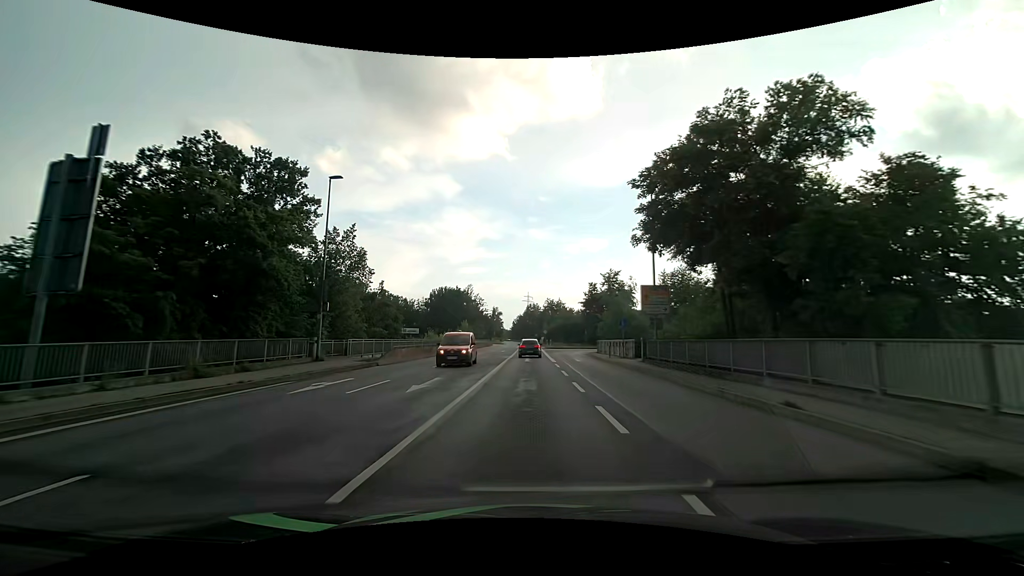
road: primary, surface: asphalt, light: Day
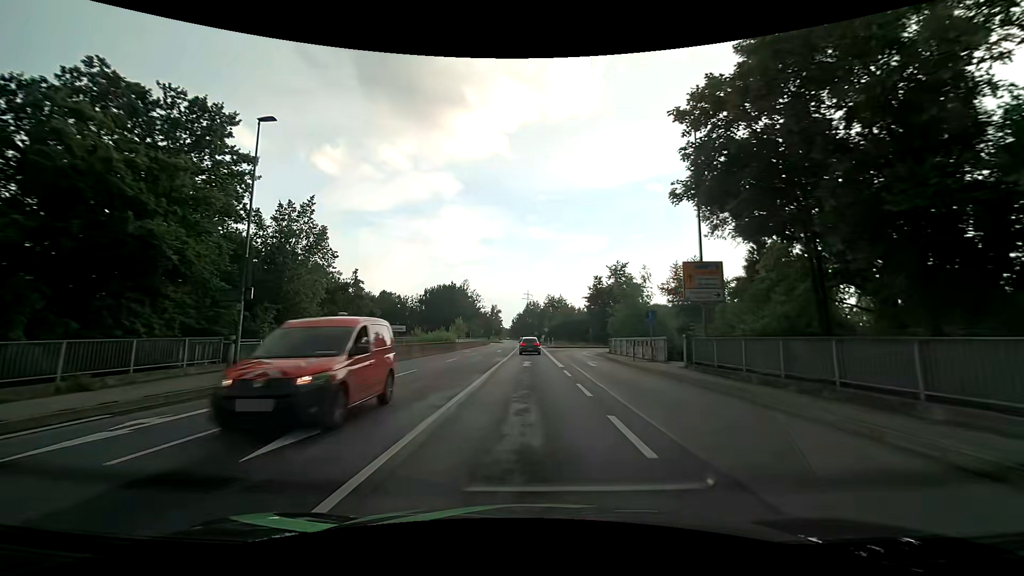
(0.0, +7.6) m; 0°
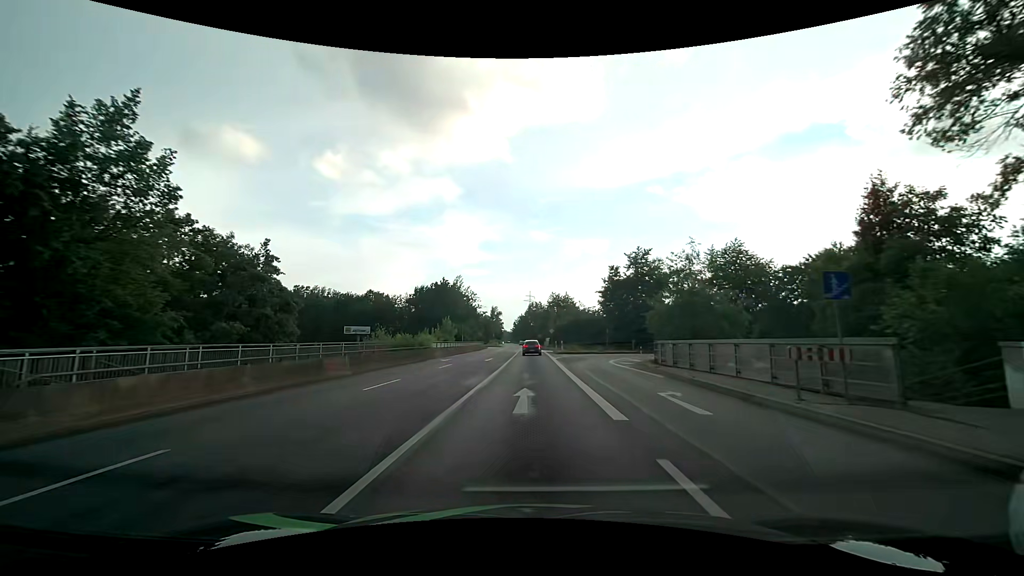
(-0.1, +15.1) m; 0°
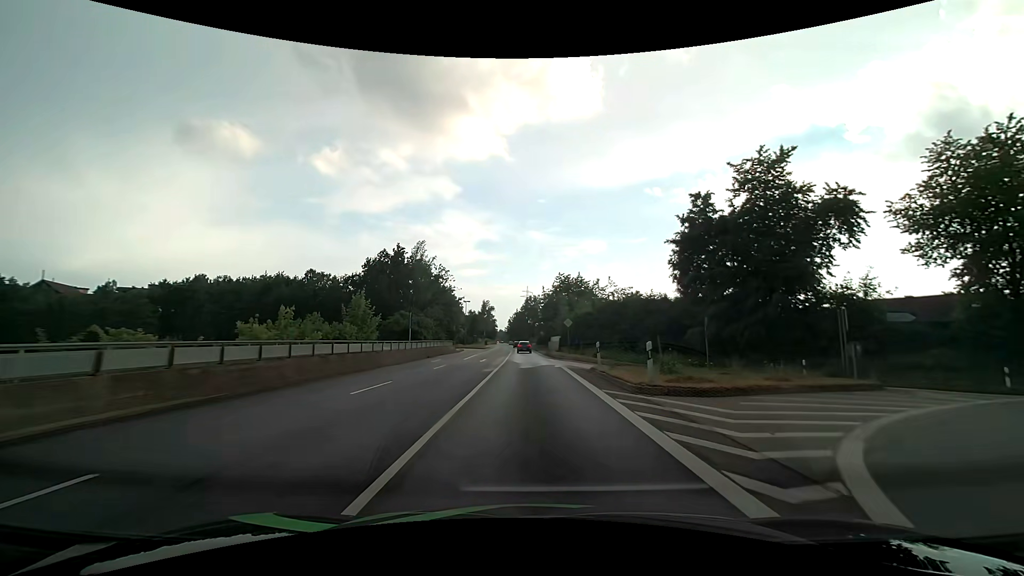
(-0.3, +37.1) m; 0°
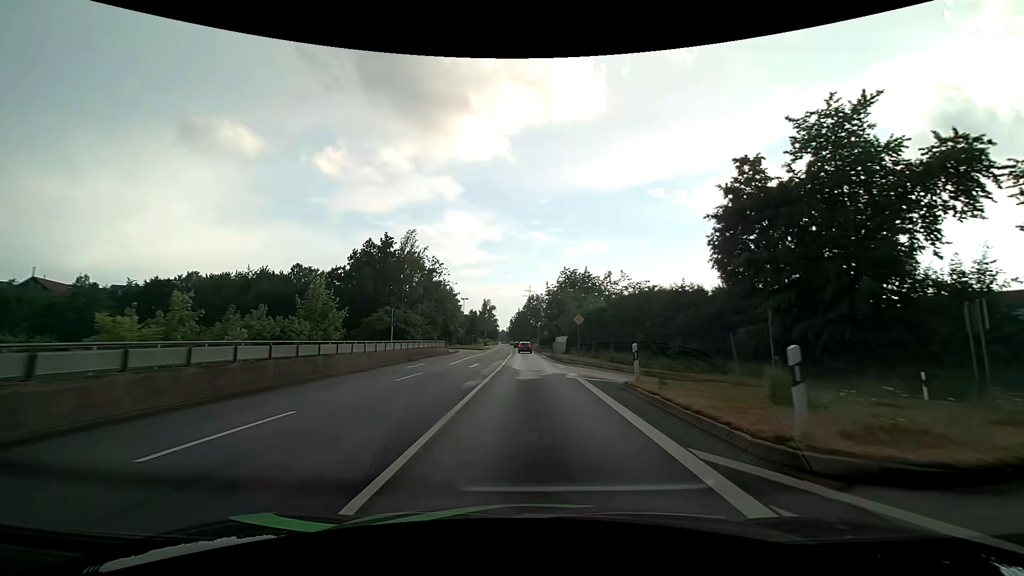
(0.0, +7.3) m; 0°
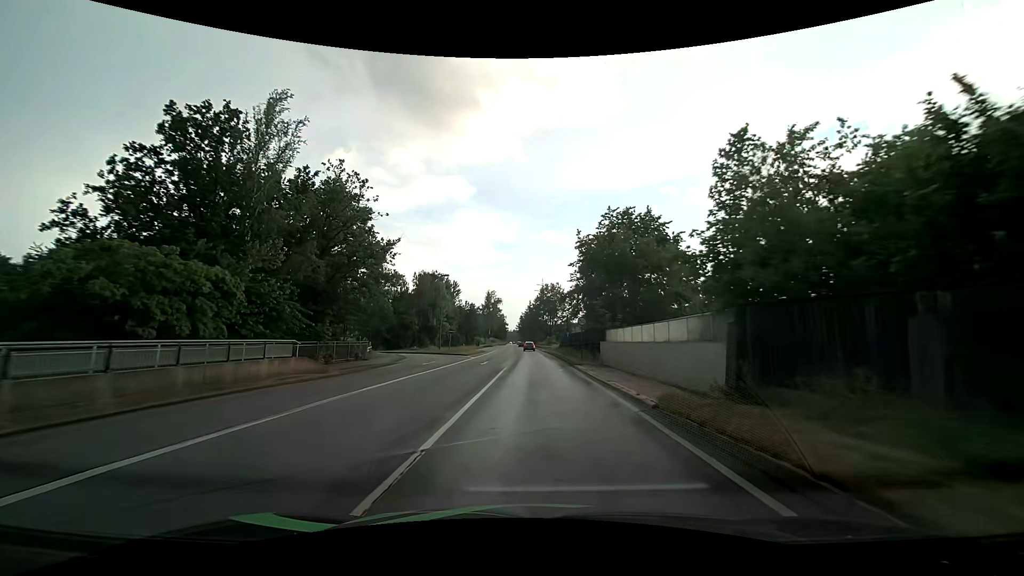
(-0.5, +36.8) m; -1°
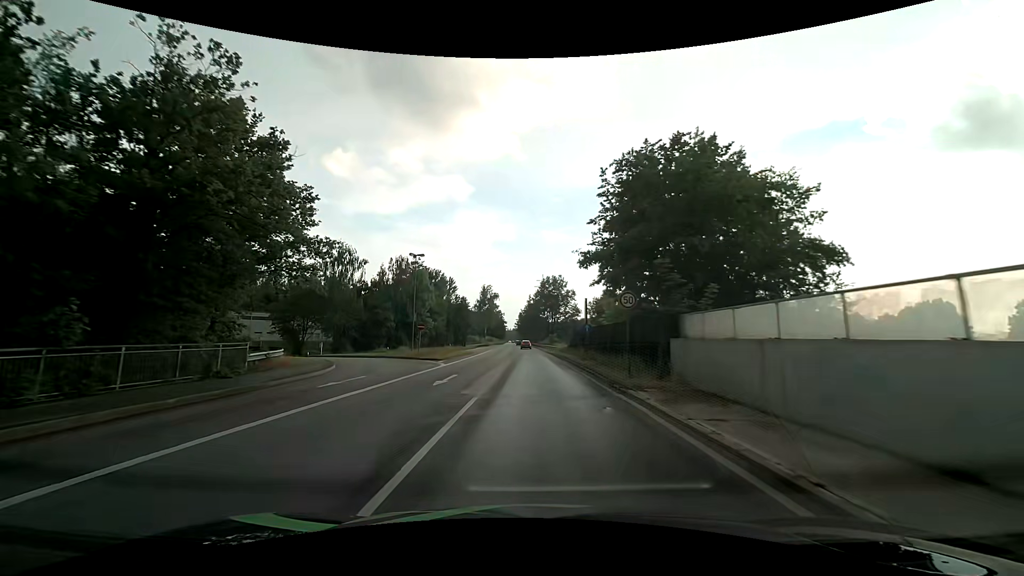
(0.0, +15.0) m; 0°
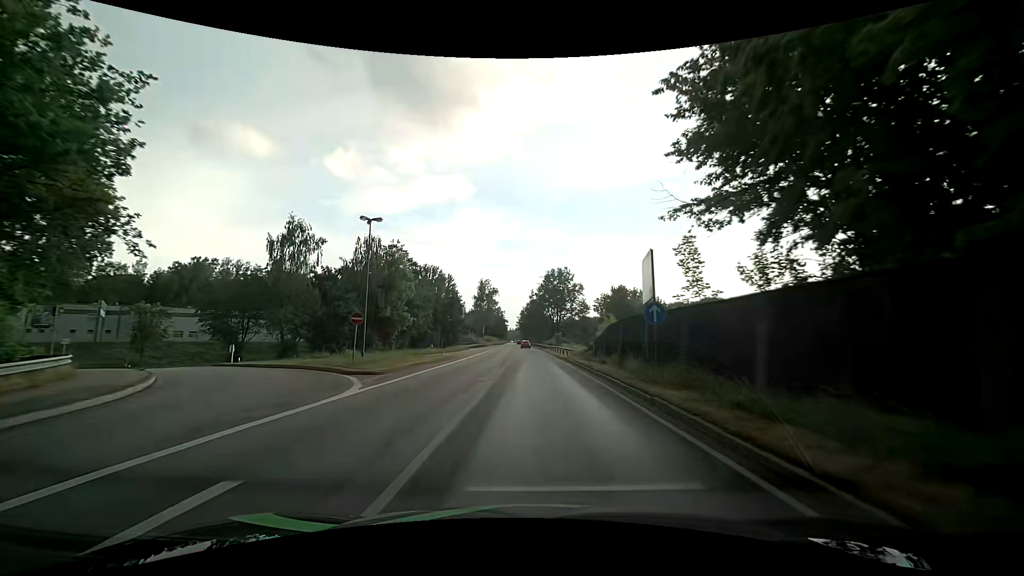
(-0.1, +15.2) m; -1°
